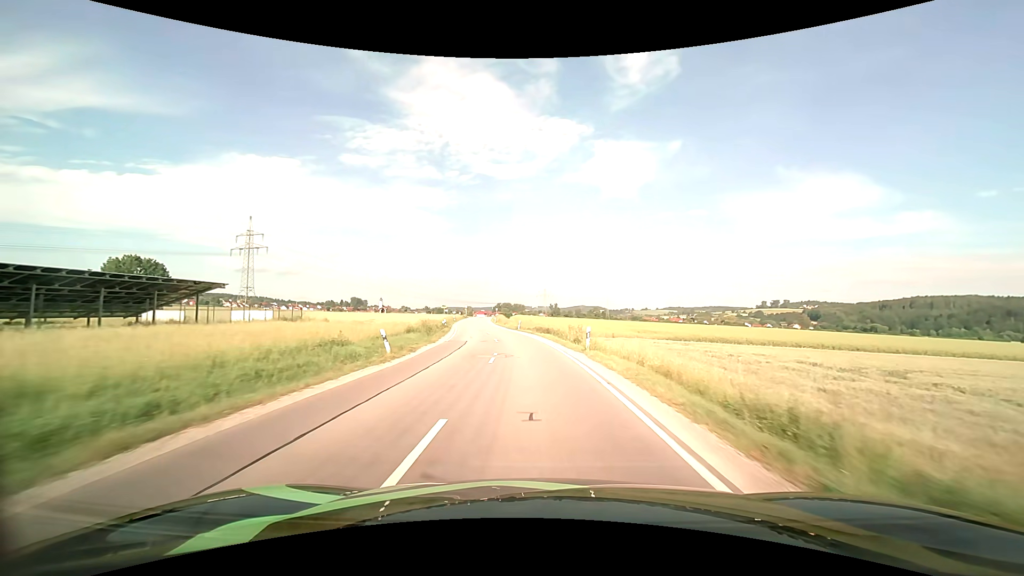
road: secondary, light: Day
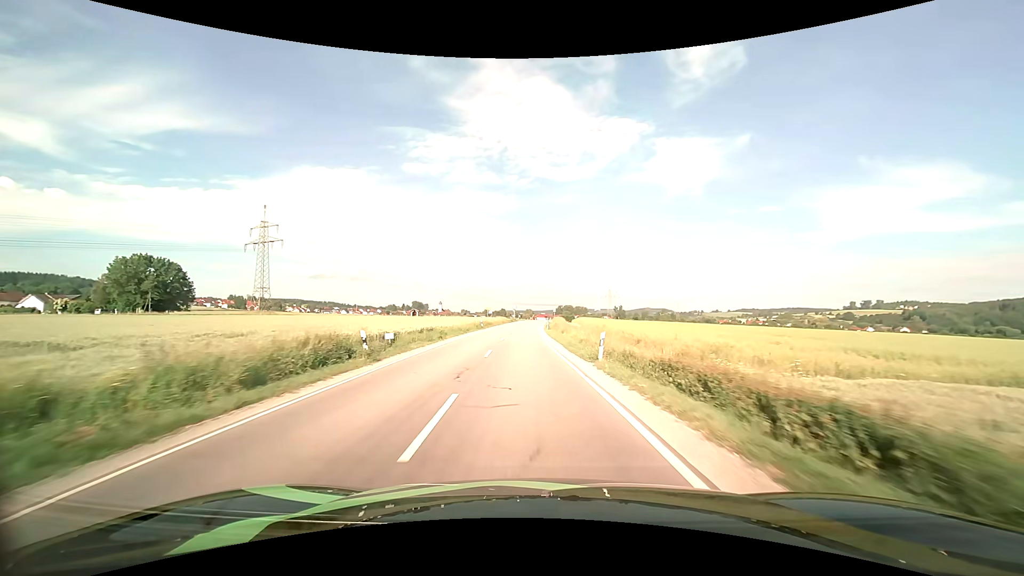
(-1.7, +34.0) m; -7°
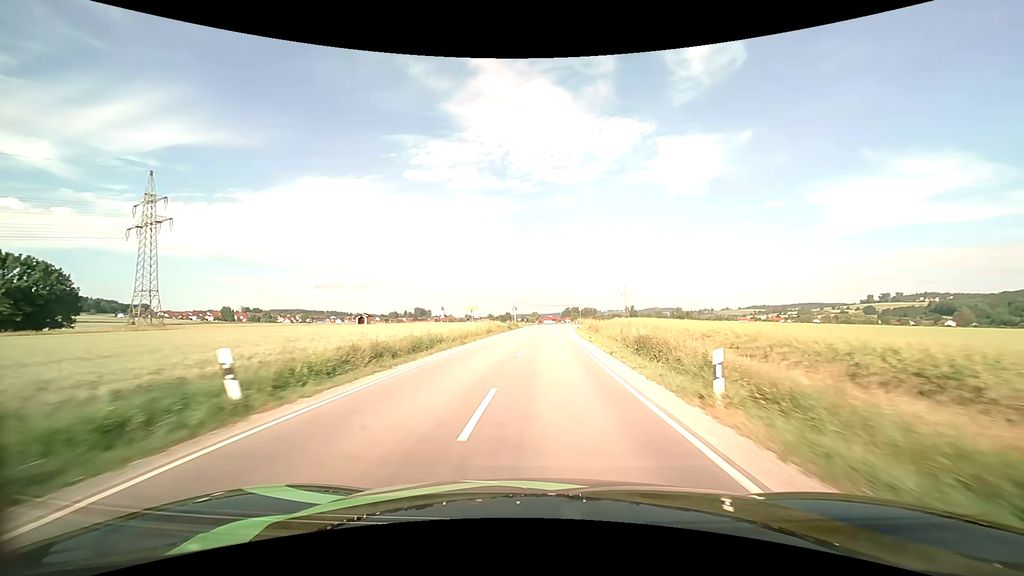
(-2.0, +47.6) m; -1°
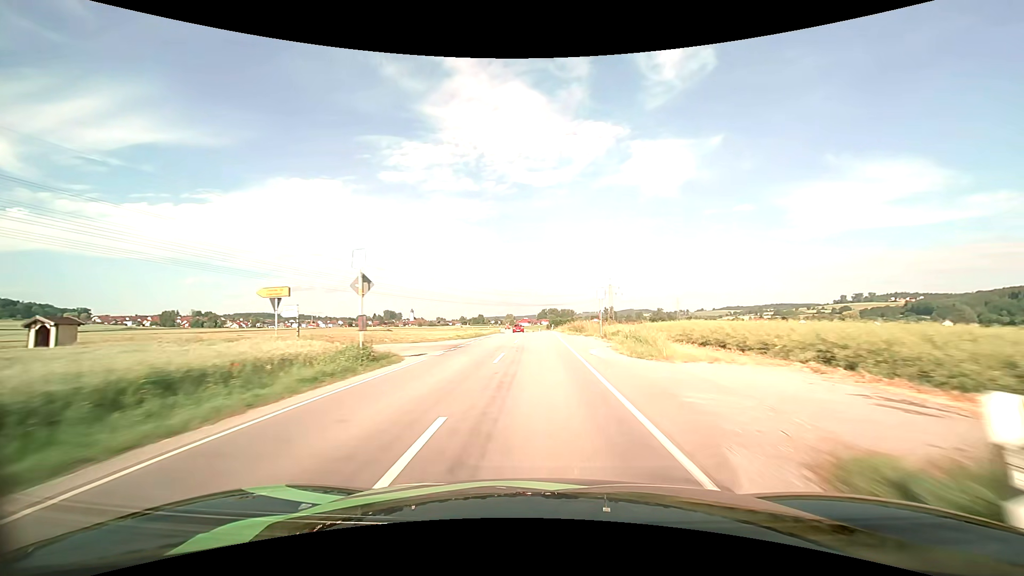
(+1.7, +50.8) m; +3°
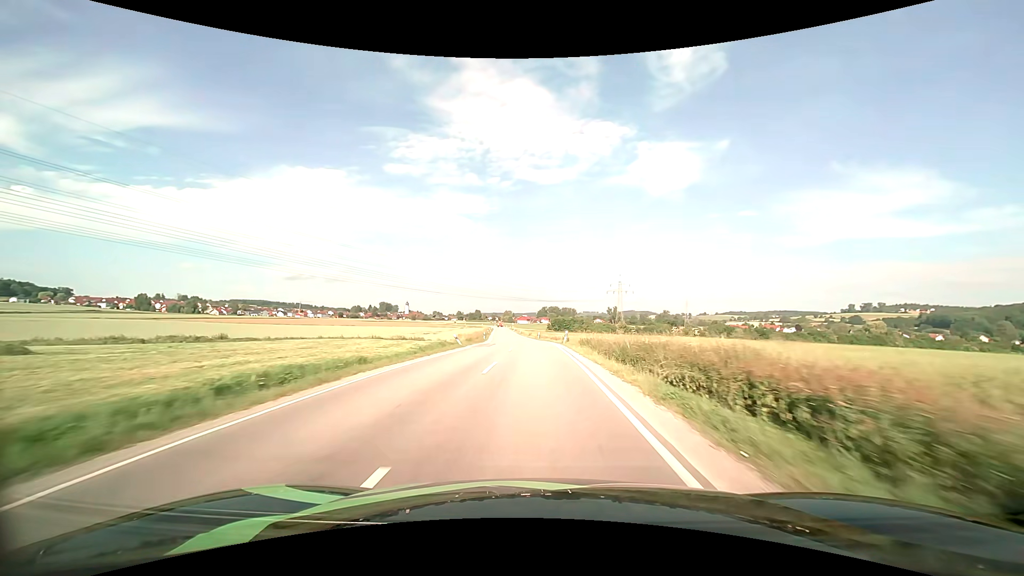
(+0.1, +38.2) m; 0°
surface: asphalt
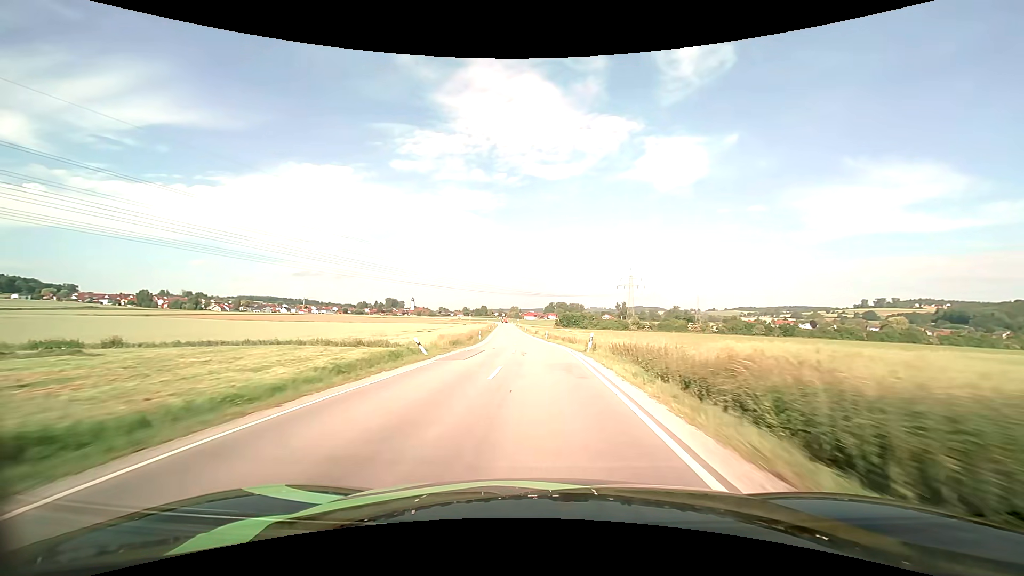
(-0.1, +12.7) m; -1°
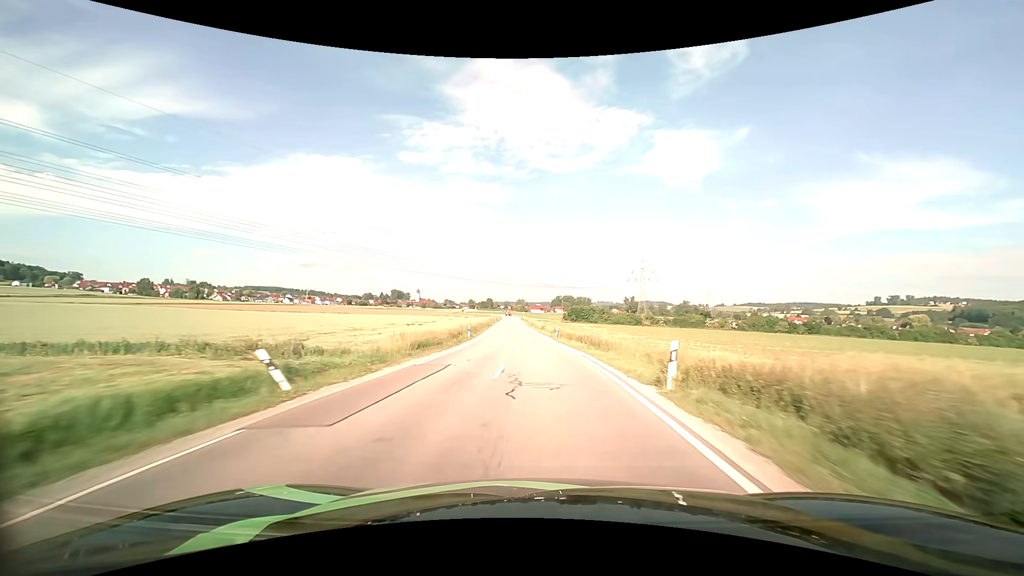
(-0.1, +12.9) m; -1°
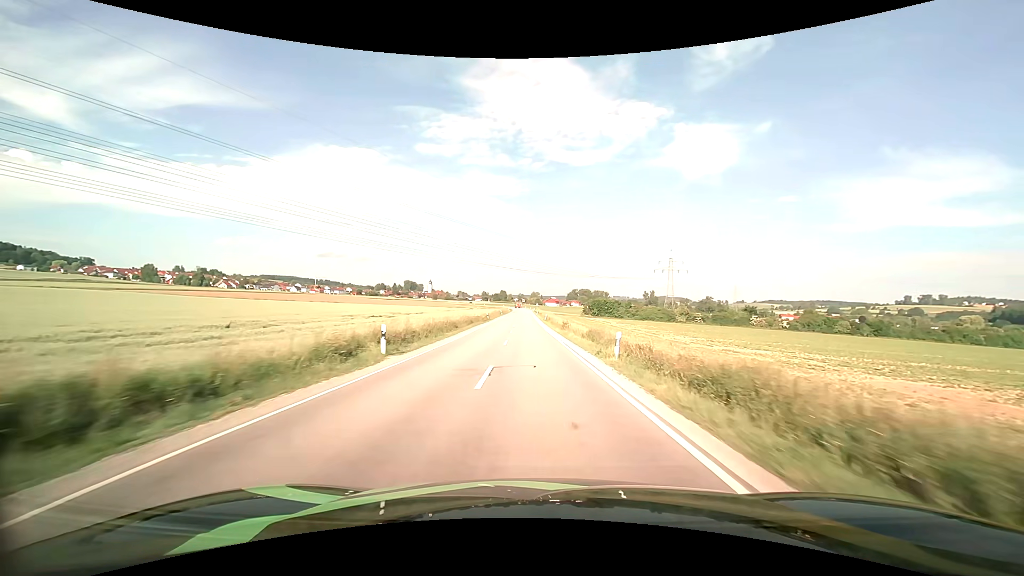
(-0.4, +26.1) m; -1°
(0, +10) (0, +20) (-1, +30) (-1, +40) (-1, +50) (-2, +60) (-2, +70) (-2, +80) (-2, +90) (-3, +100) m
